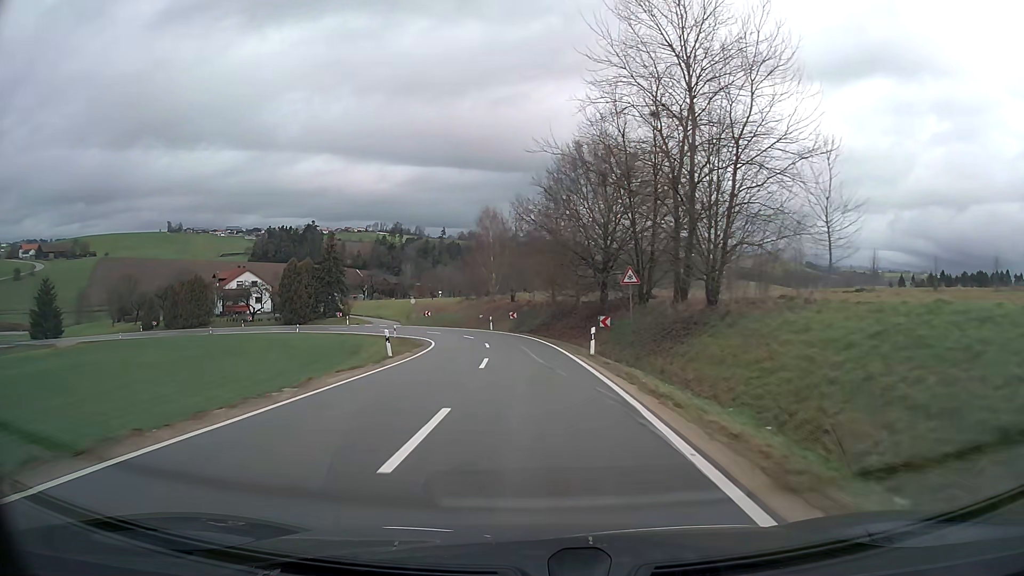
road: tertiary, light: Day
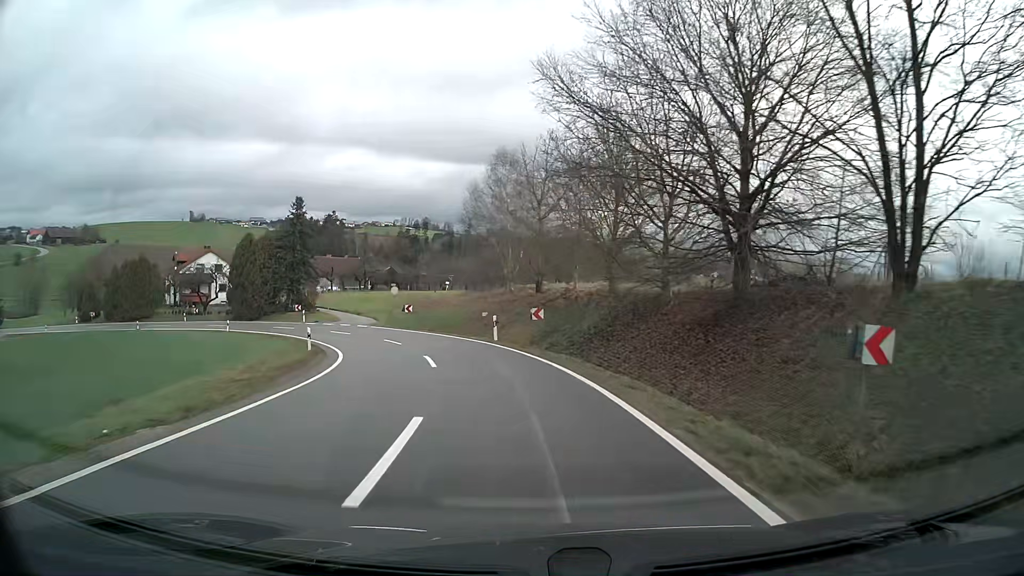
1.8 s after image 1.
(-0.5, +25.0) m; -3°
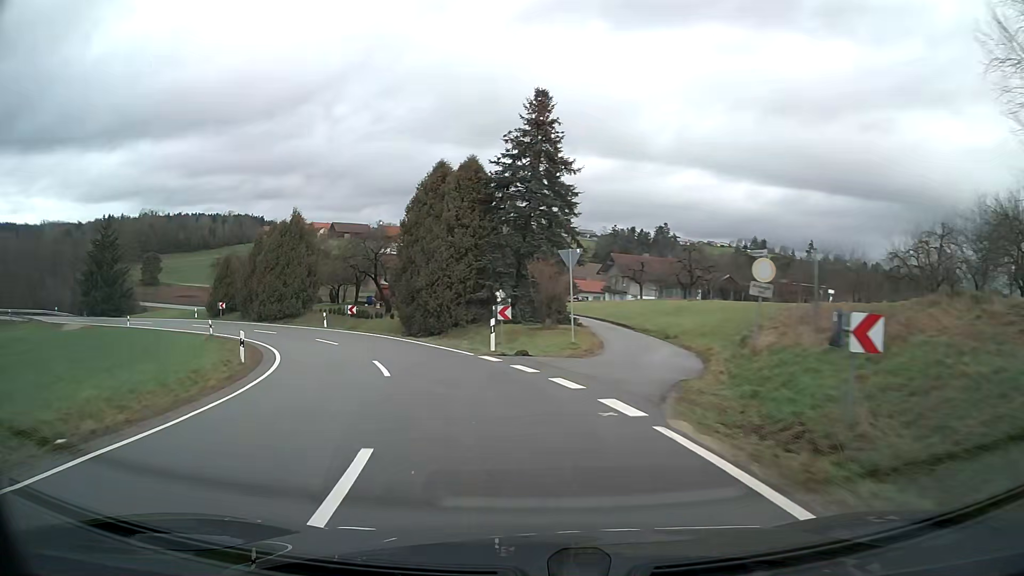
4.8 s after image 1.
(-8.7, +37.5) m; -30°
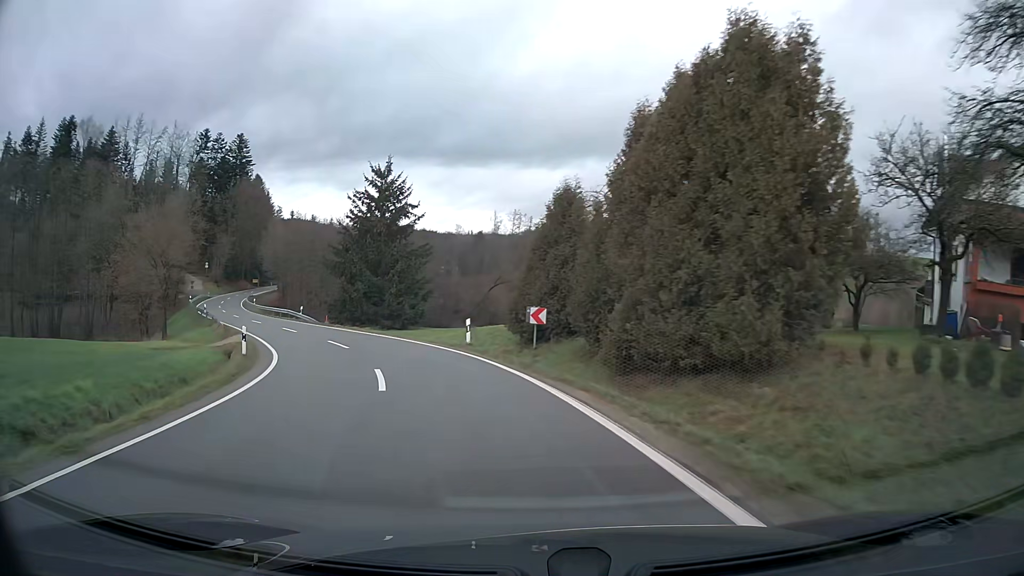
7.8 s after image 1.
(-12.7, +36.6) m; -39°
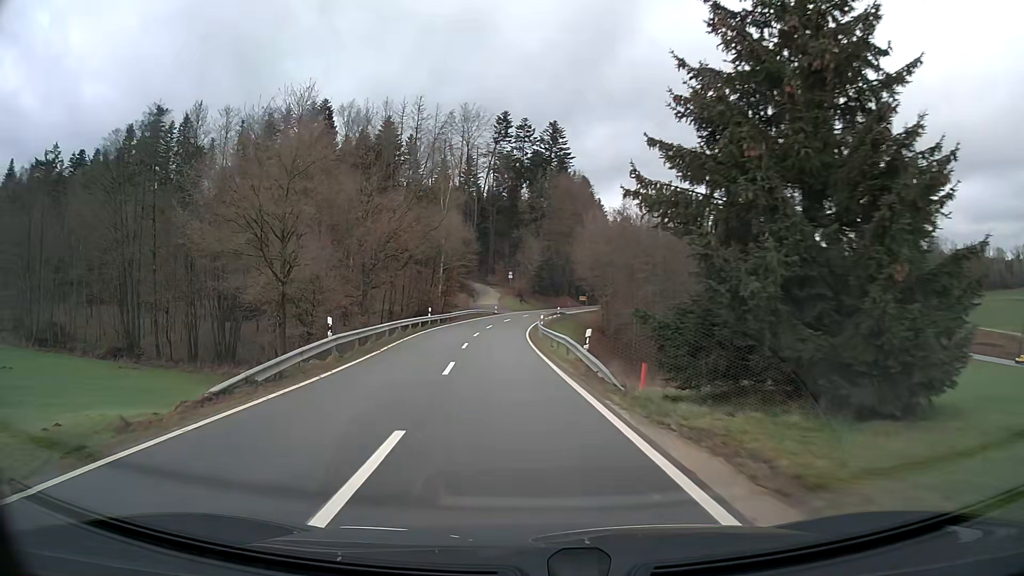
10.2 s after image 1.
(-8.3, +31.2) m; -27°
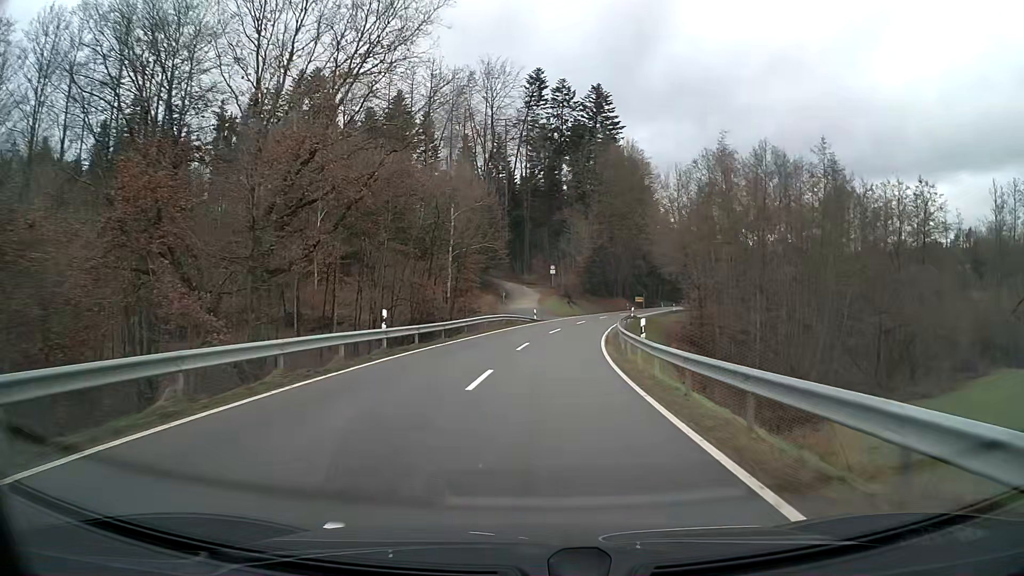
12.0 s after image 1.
(-1.2, +27.5) m; -2°
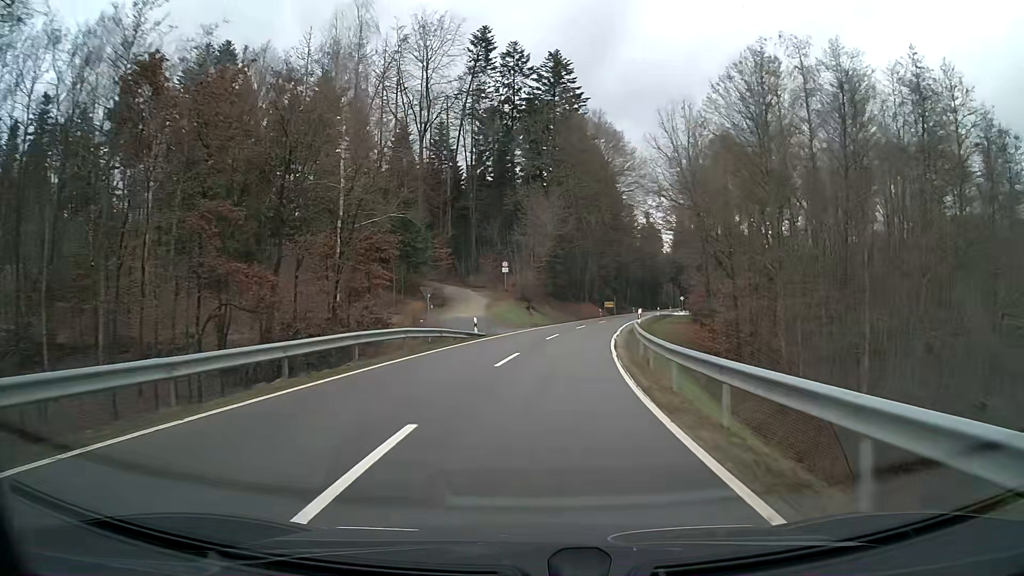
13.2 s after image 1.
(+0.6, +20.1) m; +4°
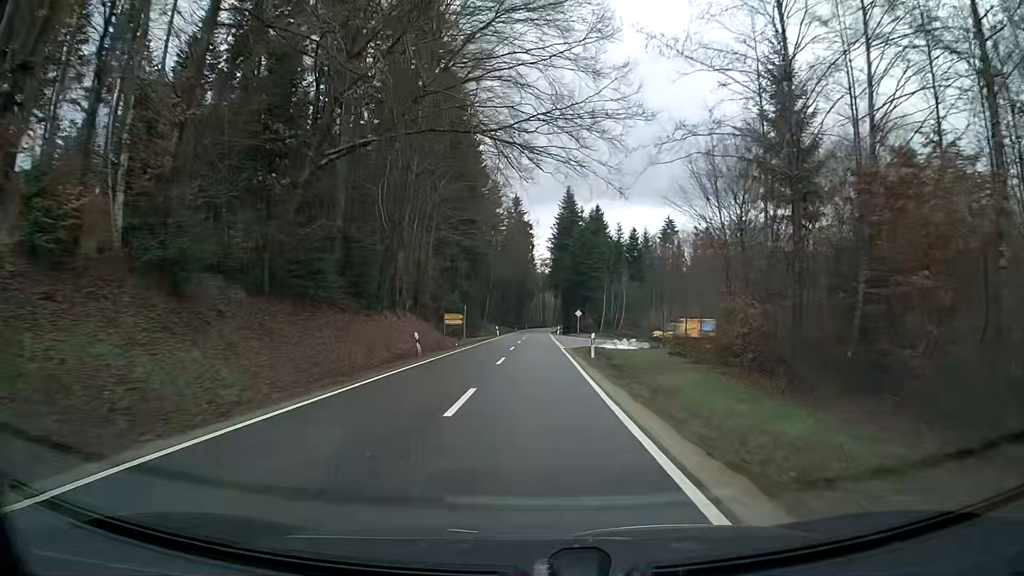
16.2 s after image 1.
(+5.9, +53.3) m; +11°
